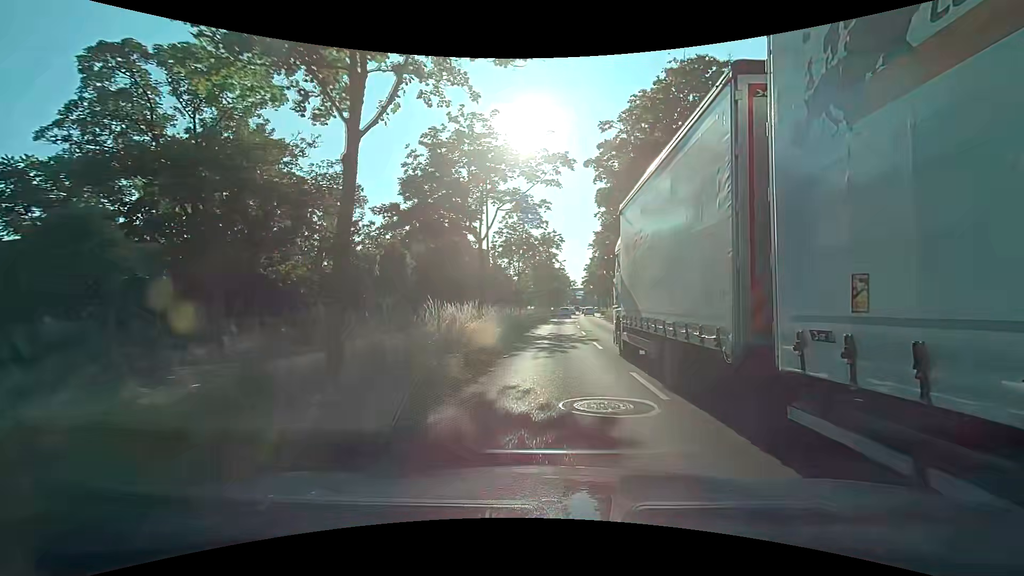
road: primary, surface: asphalt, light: Day
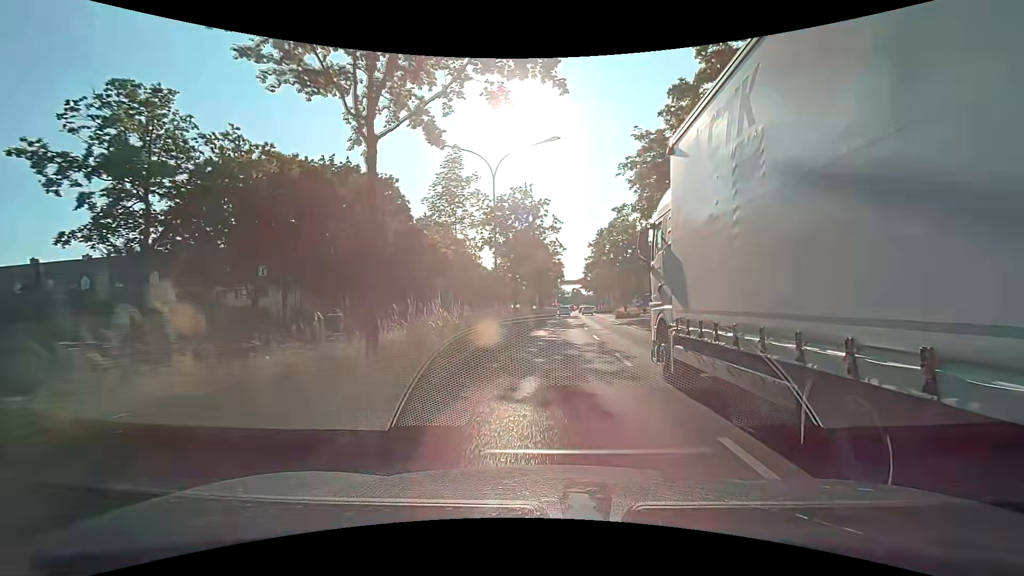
(+0.4, +32.6) m; +1°
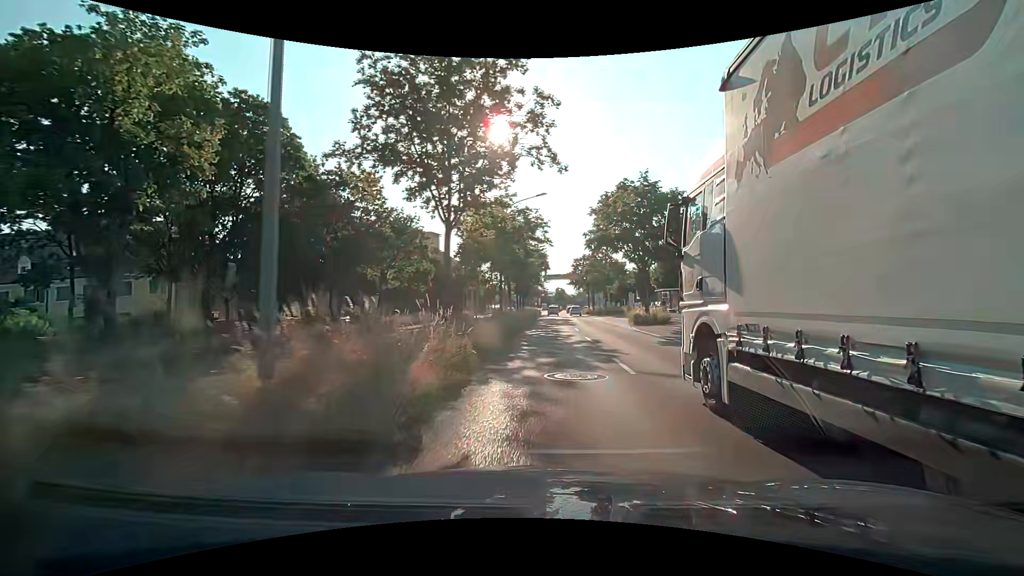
(+0.3, +19.3) m; +2°
(0, +10) (0, +20) (0, +30) (0, +40) (0, +50) (0, +60) (+1, +70) (+1, +80) (0, +90) (0, +100) m
